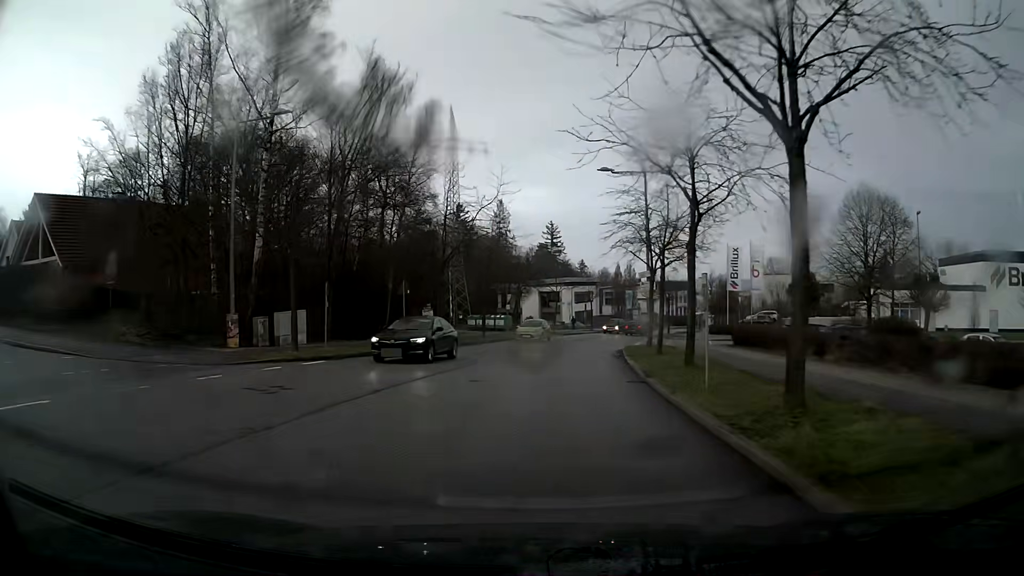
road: residential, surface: asphalt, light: Day
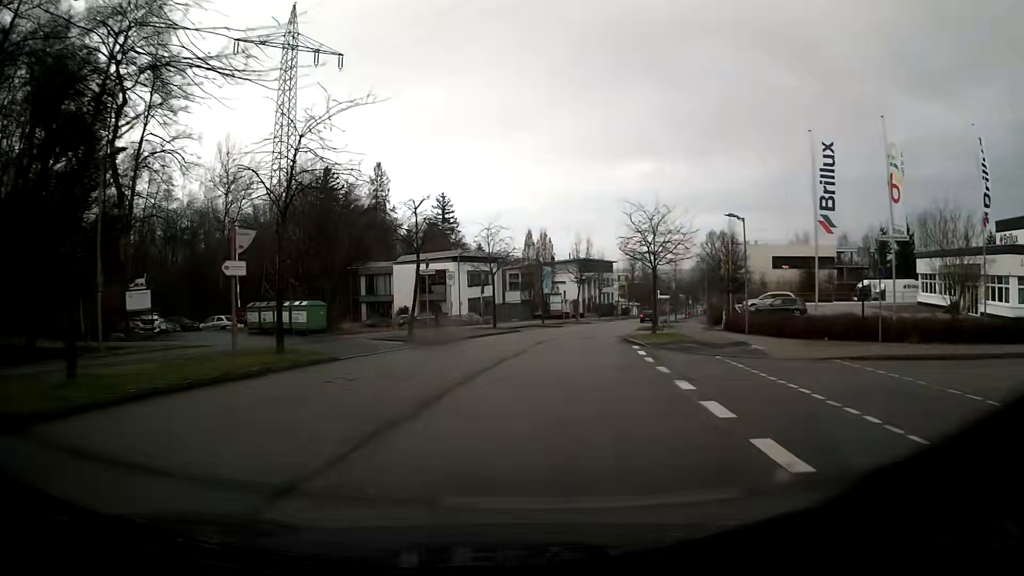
(+2.5, +34.7) m; +8°
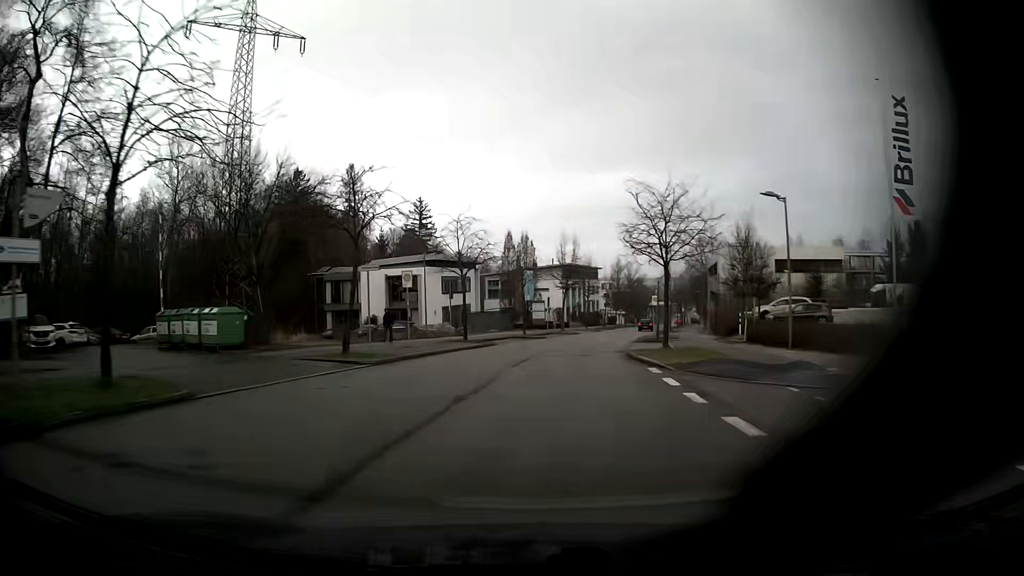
(+0.1, +7.3) m; +2°
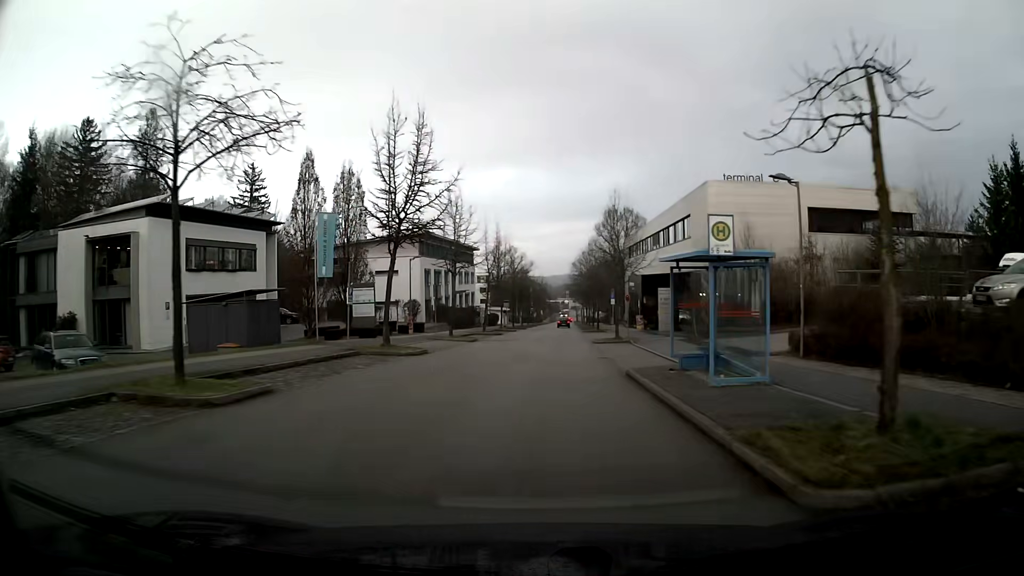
(+3.3, +36.6) m; +10°
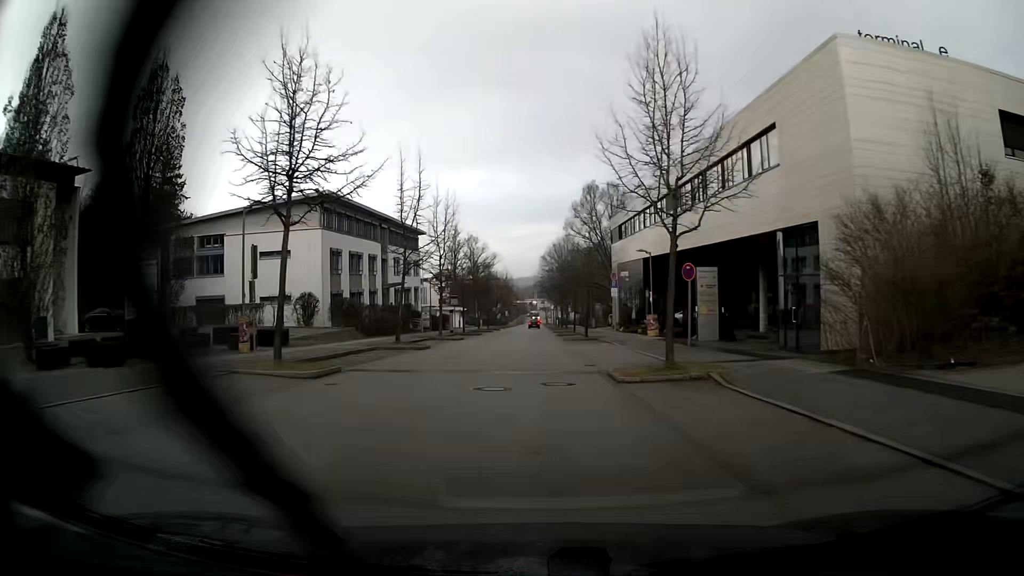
(+0.7, +22.5) m; +2°
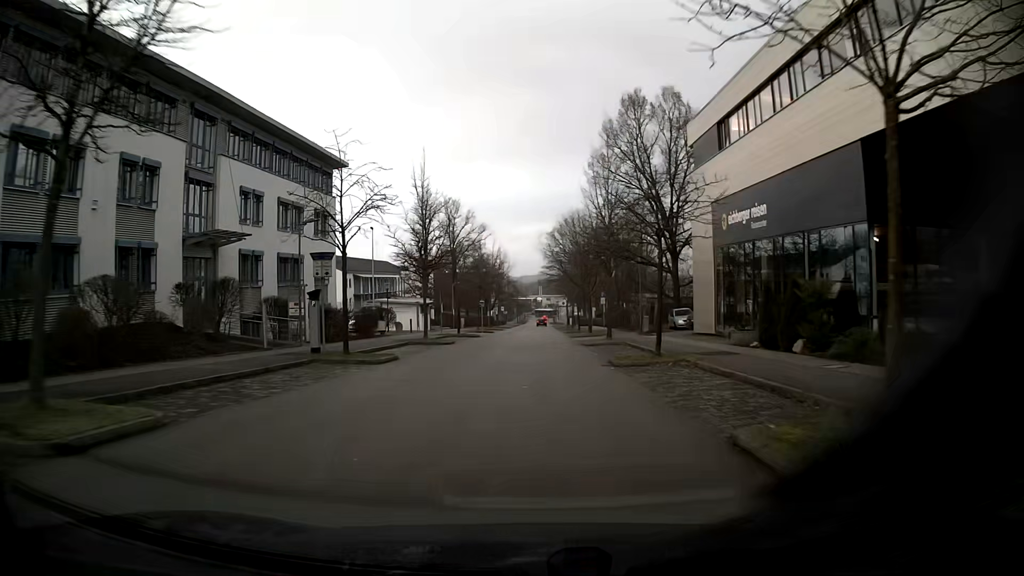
(-0.1, +37.7) m; 0°
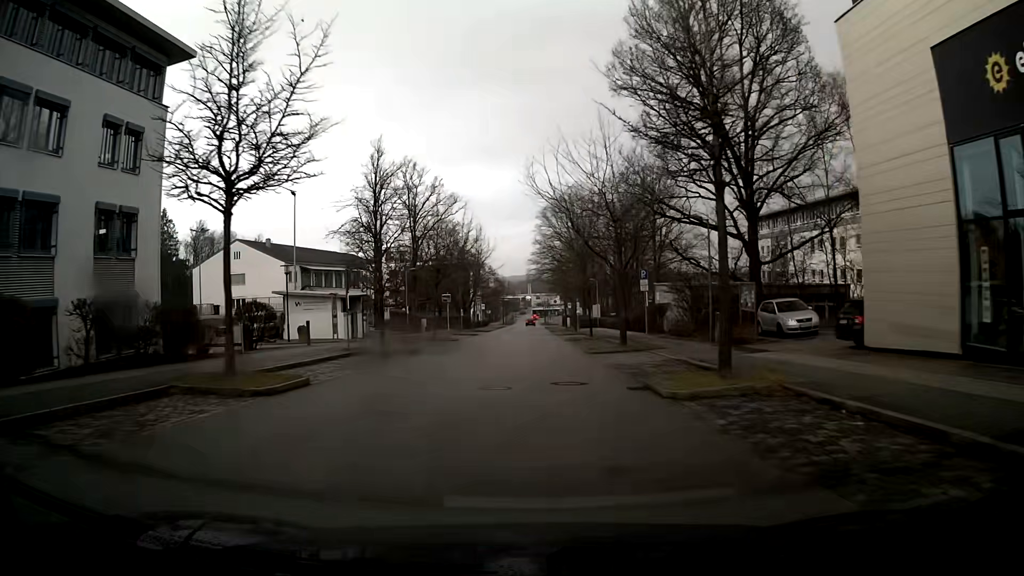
(+0.1, +22.2) m; 0°
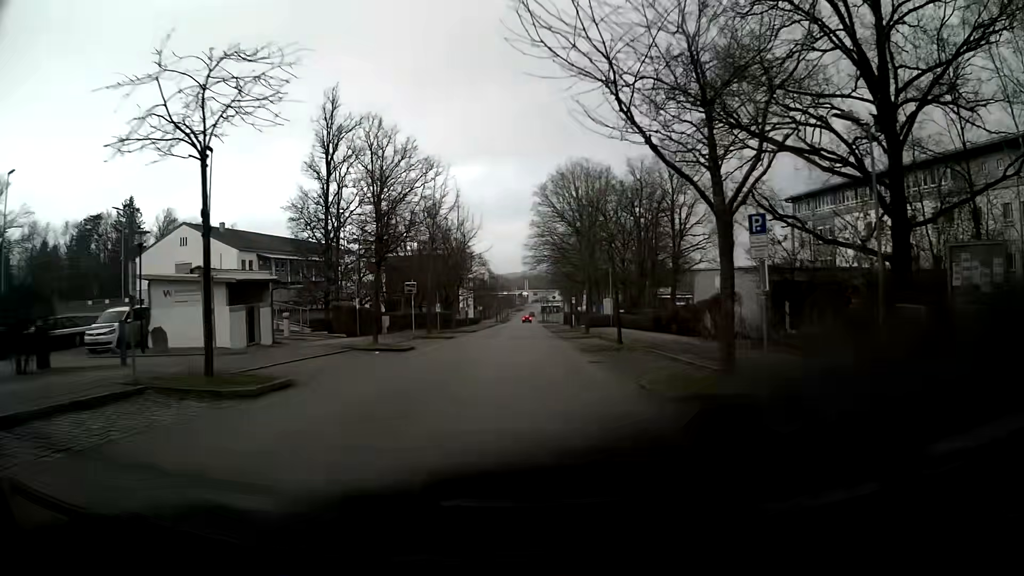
(-0.1, +14.6) m; 0°
(0, +10) (0, +20) (0, +30) (0, +40) (0, +50) (0, +60) (0, +70) (0, +80) (0, +90) (0, +100) m
